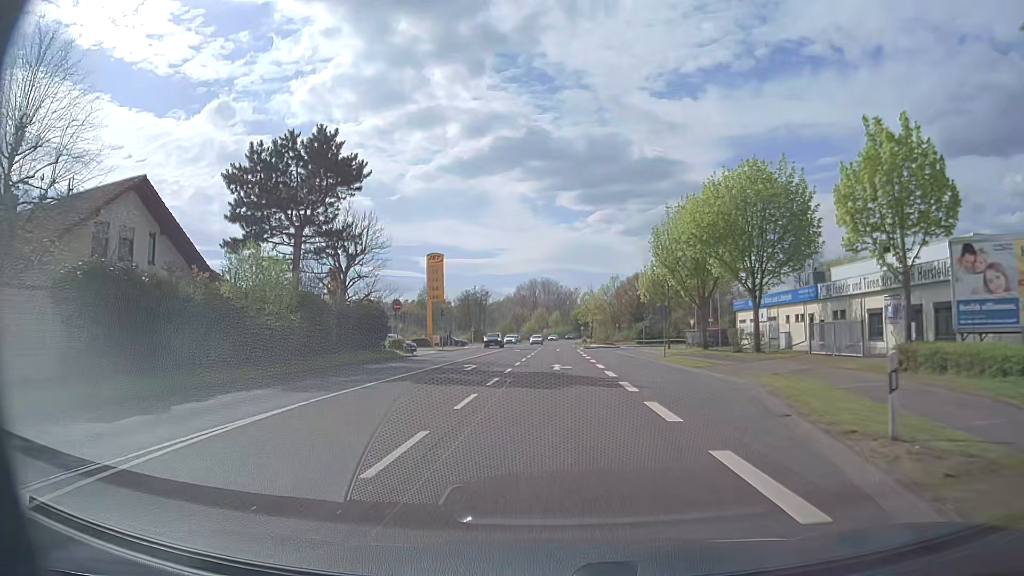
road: primary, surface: asphalt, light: Day
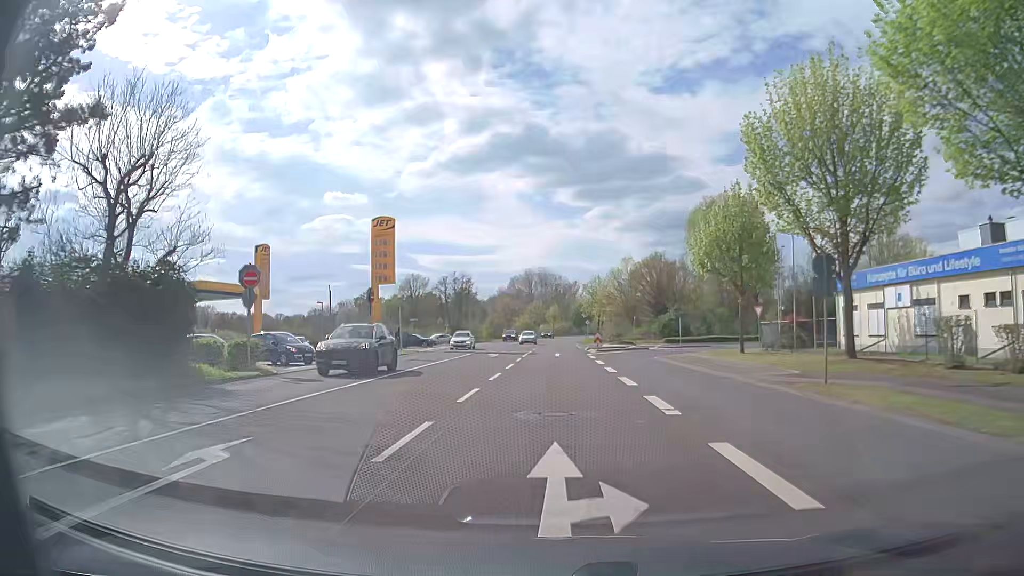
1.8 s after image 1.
(0.0, +23.8) m; 0°
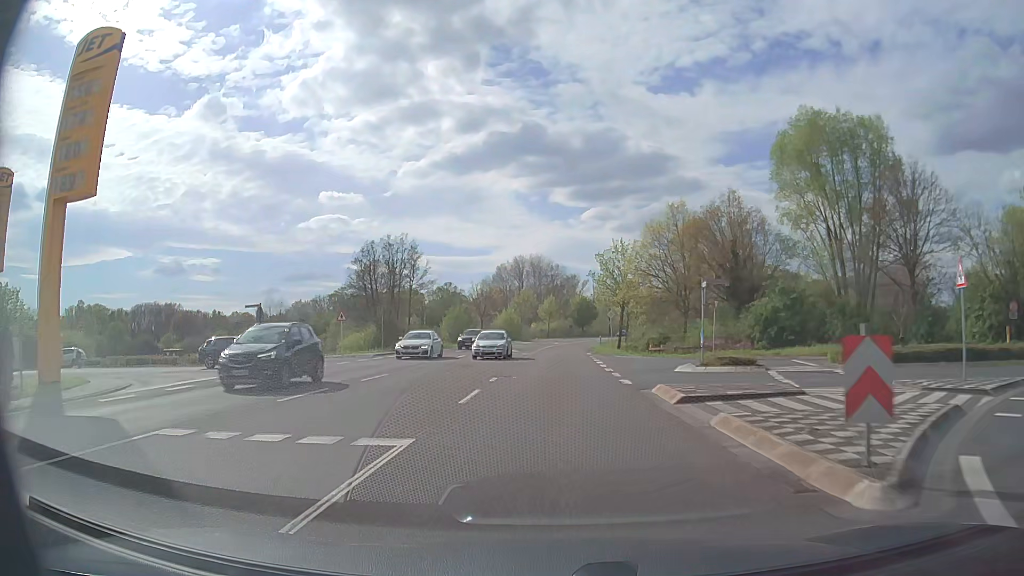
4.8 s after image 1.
(0.0, +39.7) m; 0°
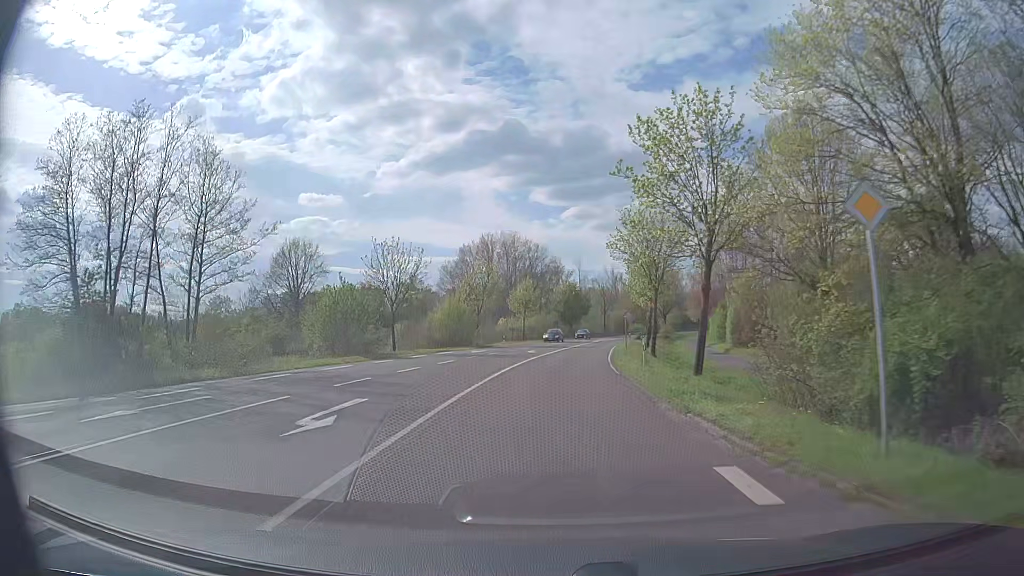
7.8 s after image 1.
(+0.3, +39.8) m; +2°
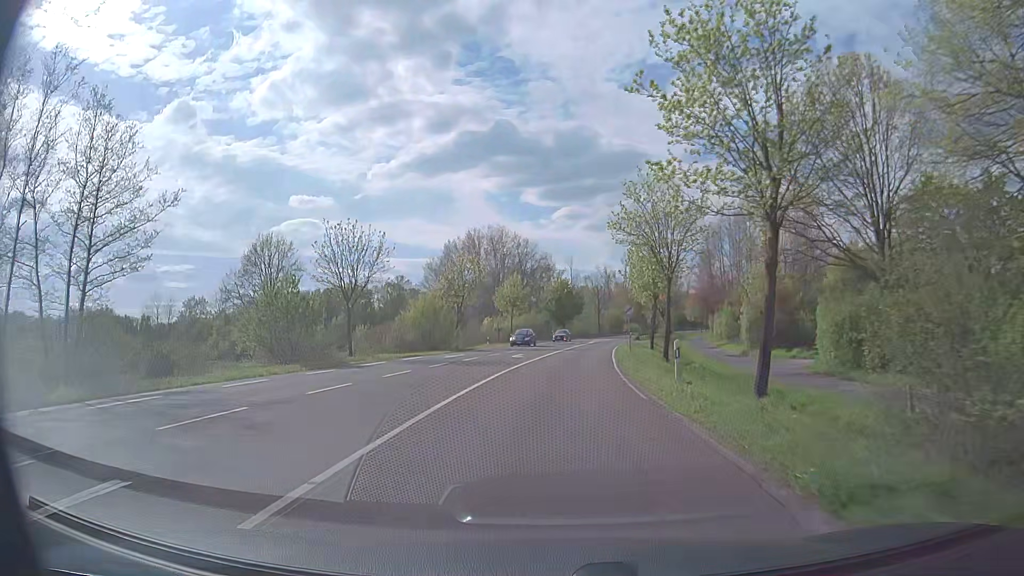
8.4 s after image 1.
(0.0, +8.1) m; +1°
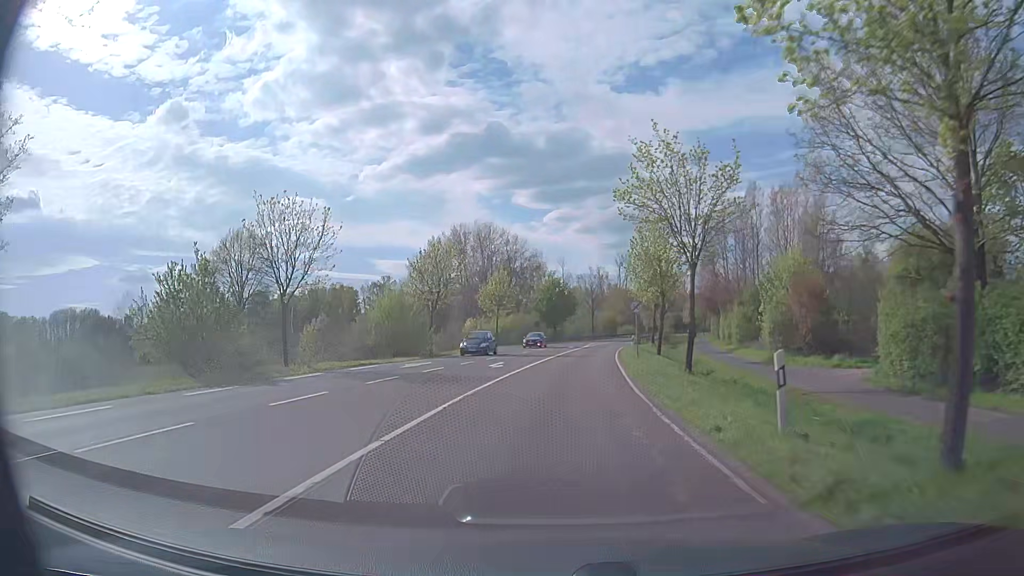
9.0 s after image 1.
(0.0, +8.2) m; +1°
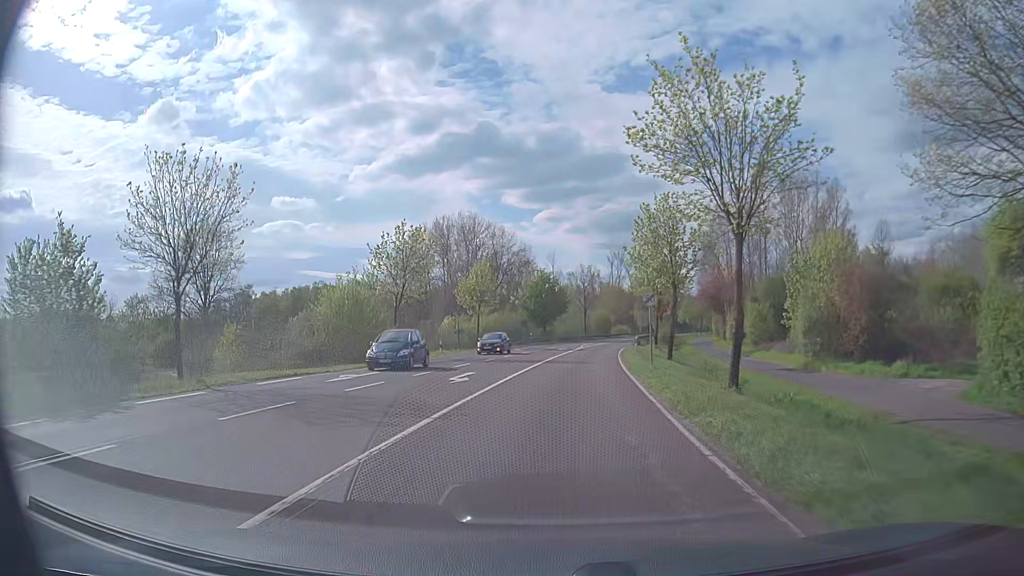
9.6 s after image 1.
(0.0, +8.4) m; 0°
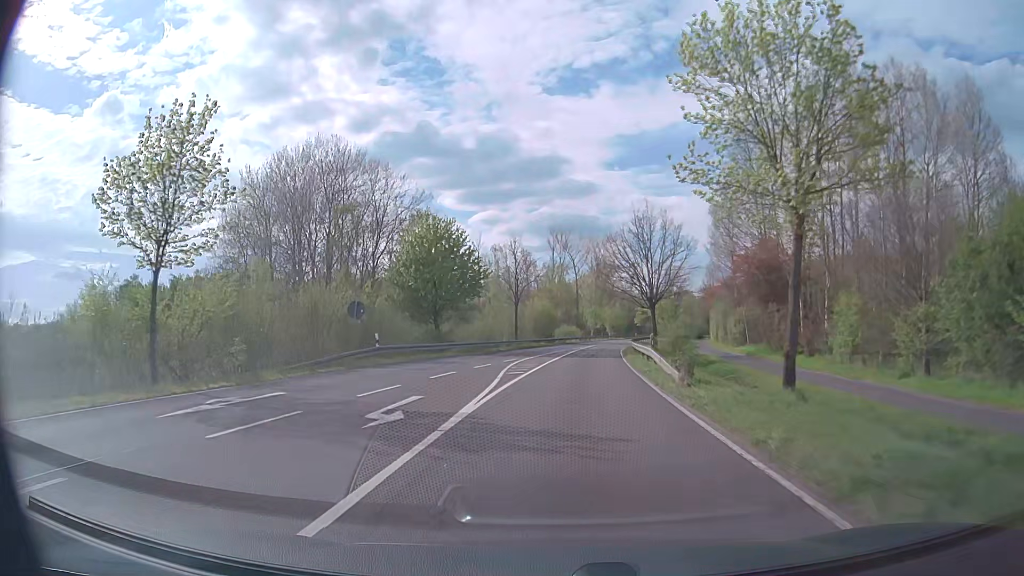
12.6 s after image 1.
(+2.2, +44.6) m; +6°
(0, +10) (0, +20) (+1, +30) (+1, +40) (+2, +50) (+3, +60) (+5, +70) (+6, +80) (+8, +90) (+10, +99) m
